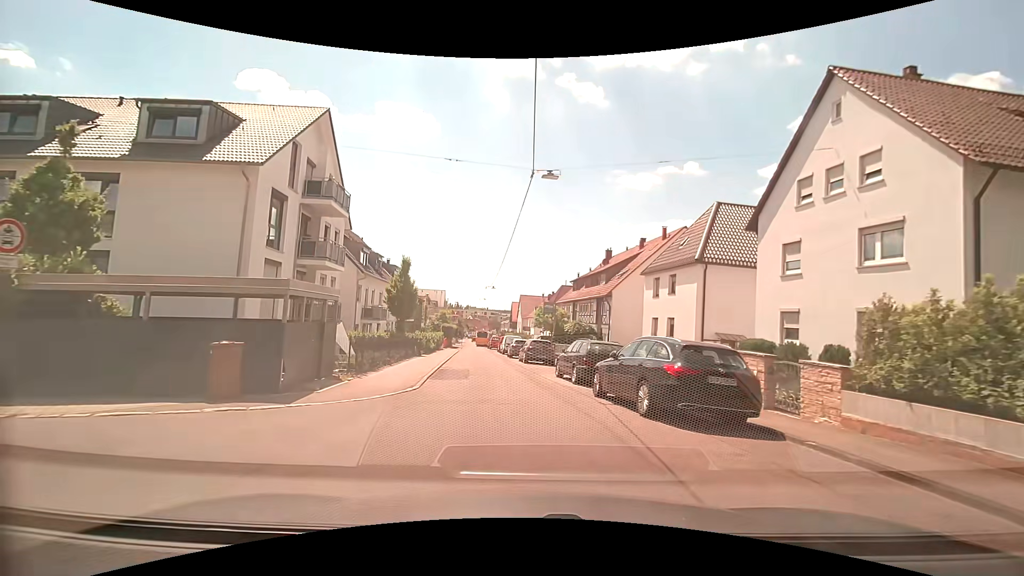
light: Day
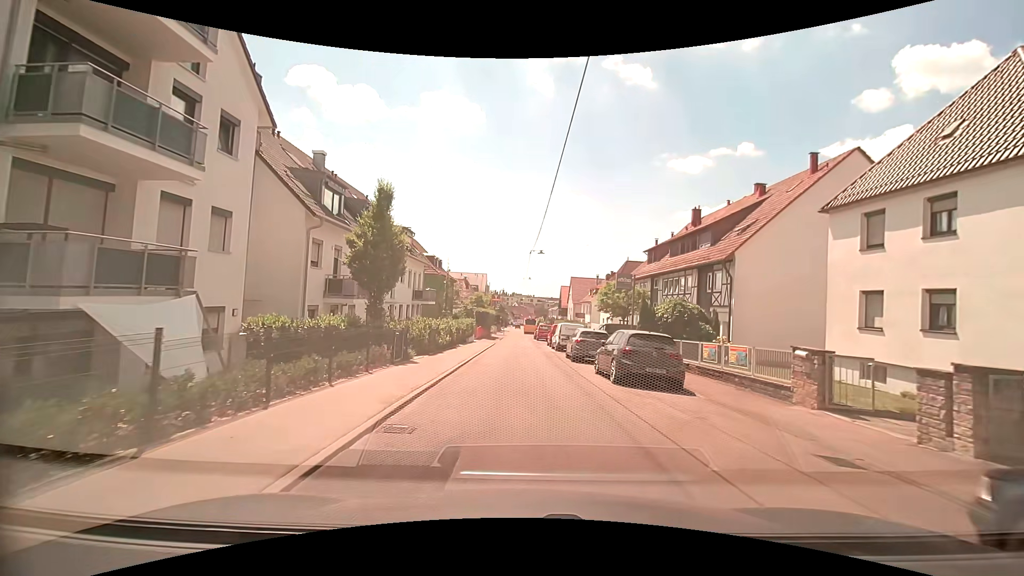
(-1.2, +15.3) m; -6°
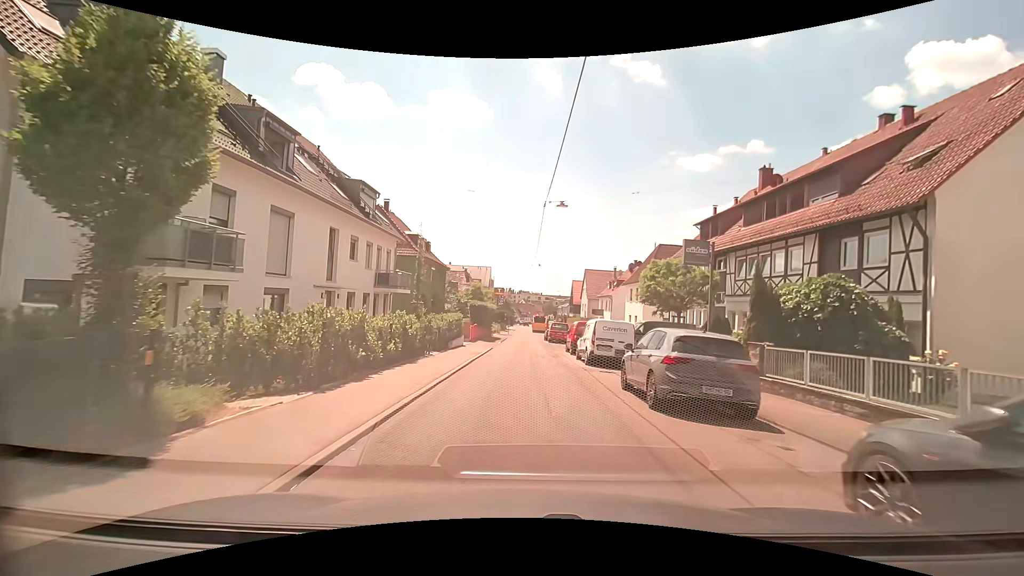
(-0.2, +12.2) m; -1°
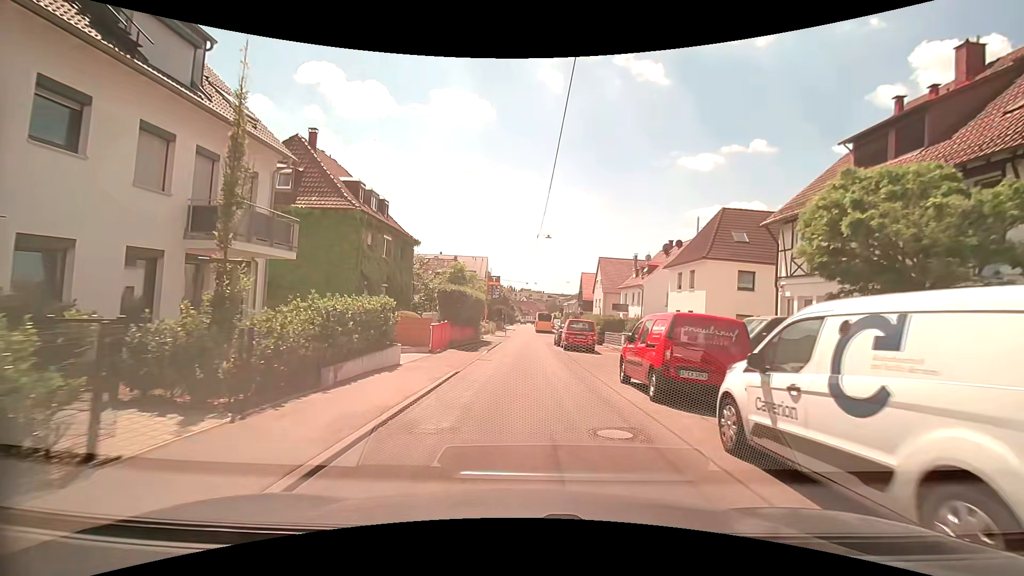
(-0.2, +16.3) m; -1°
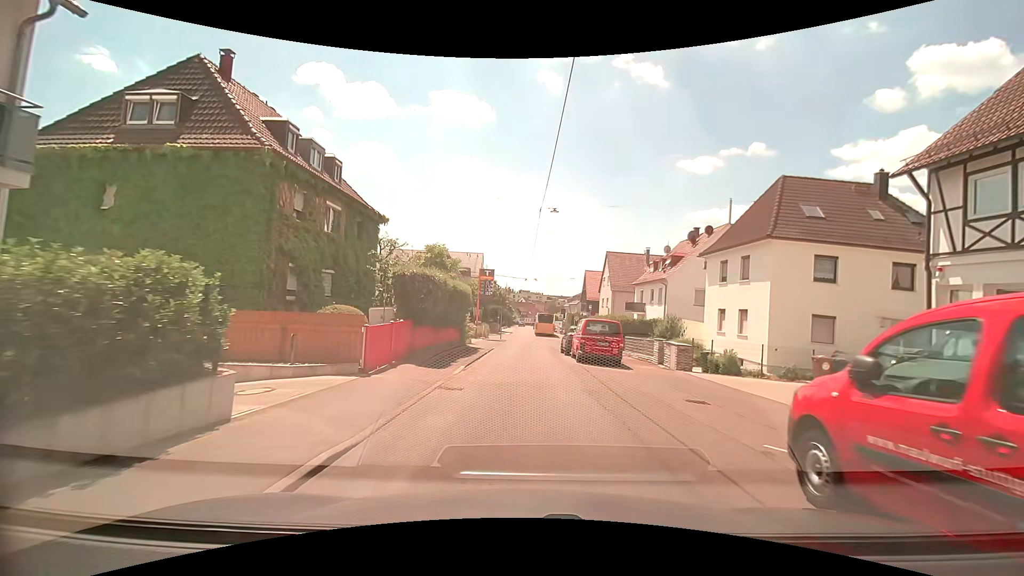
(0.0, +8.6) m; 0°
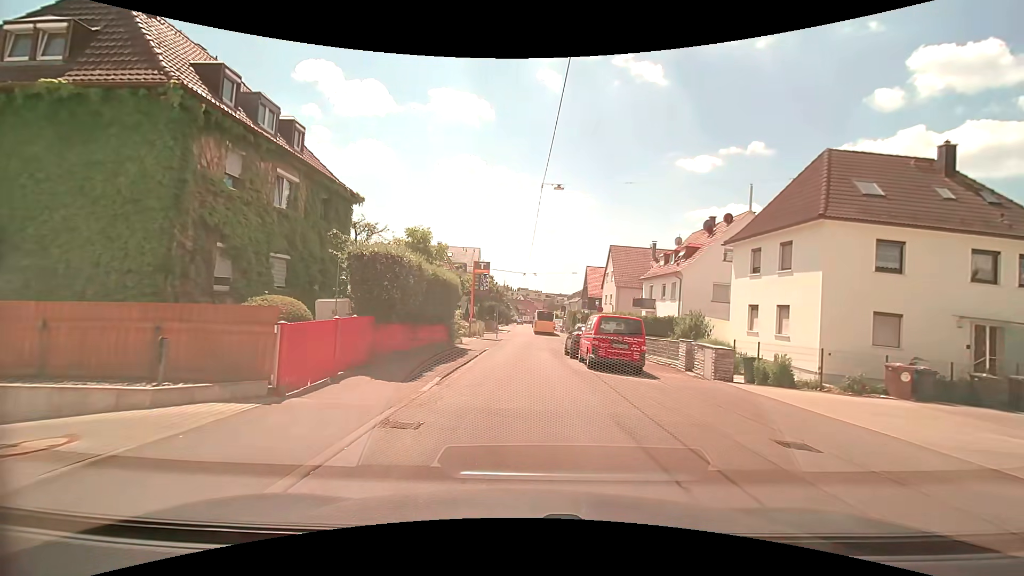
(0.0, +4.2) m; +1°
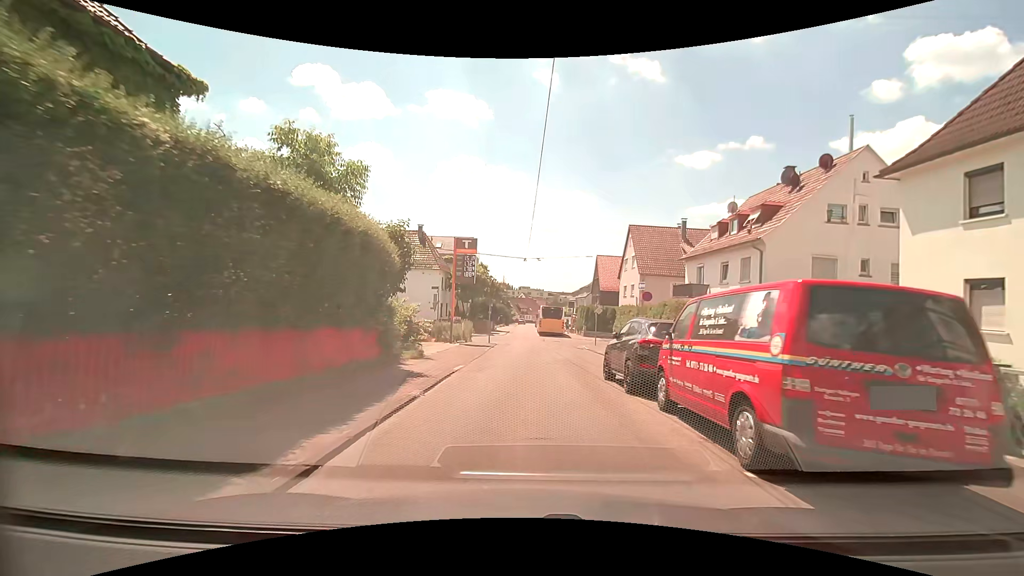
(-0.1, +12.3) m; -1°
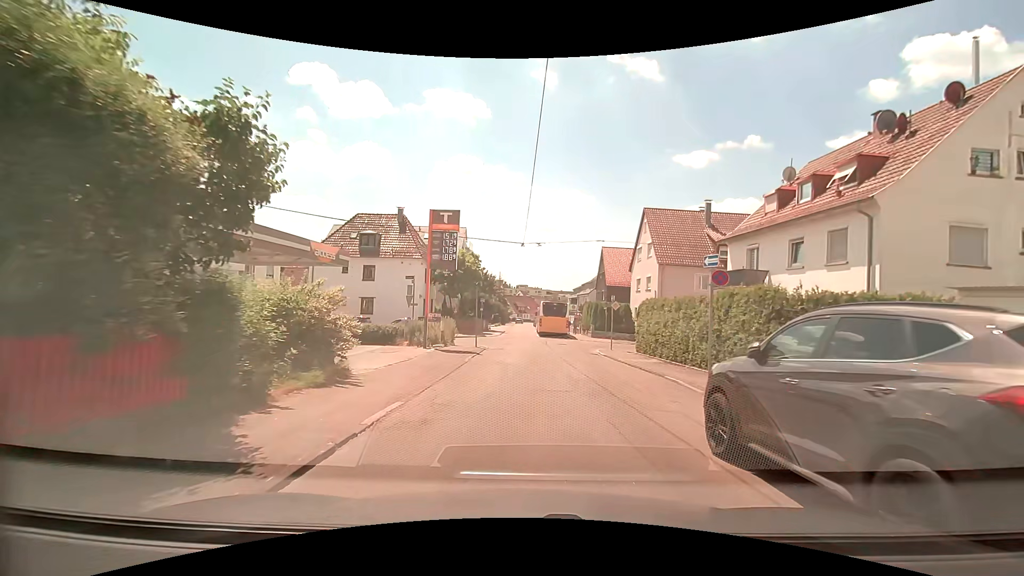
(0.0, +7.7) m; +1°
